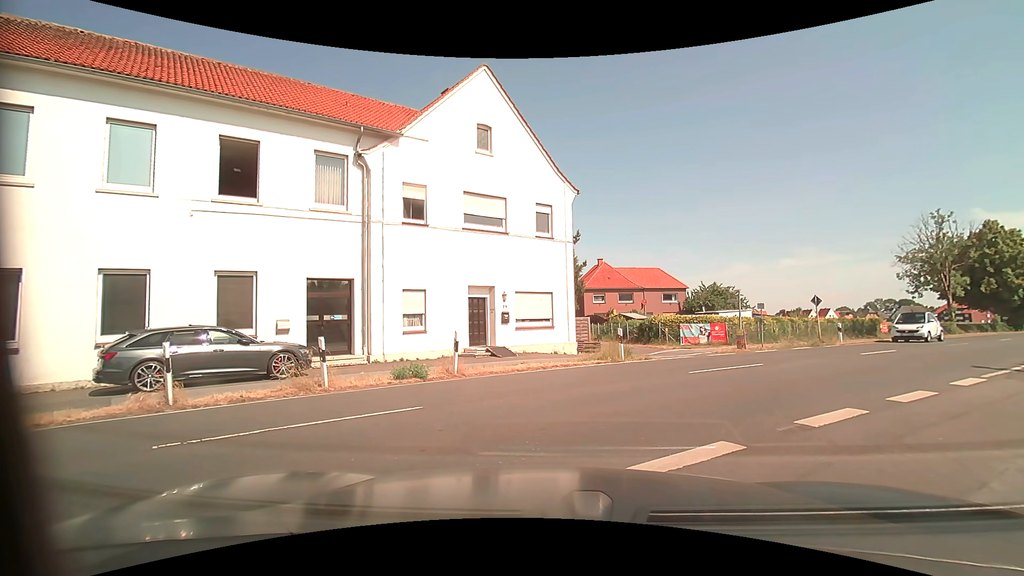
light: Day
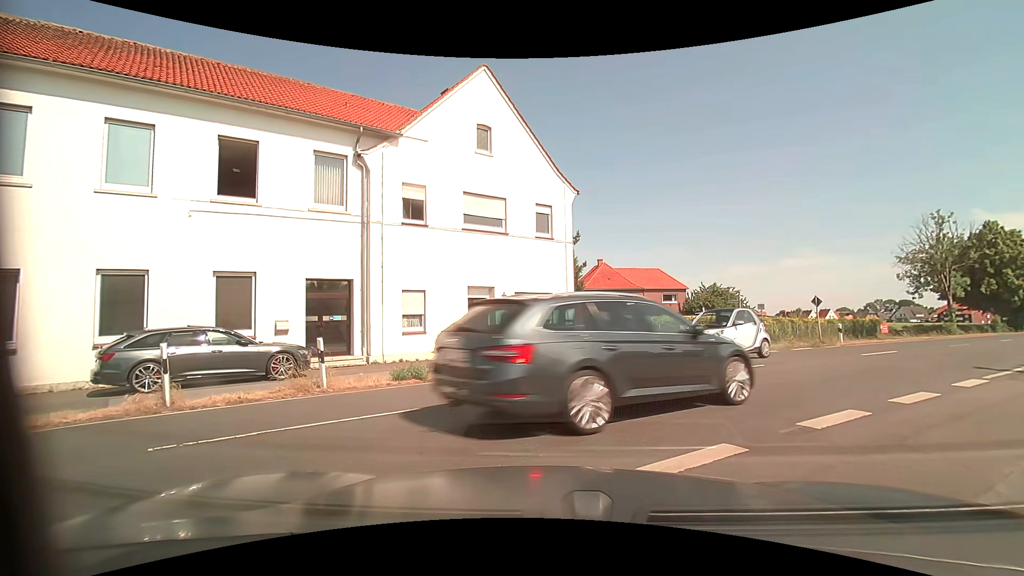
(0.0, 0.0) m; 0°
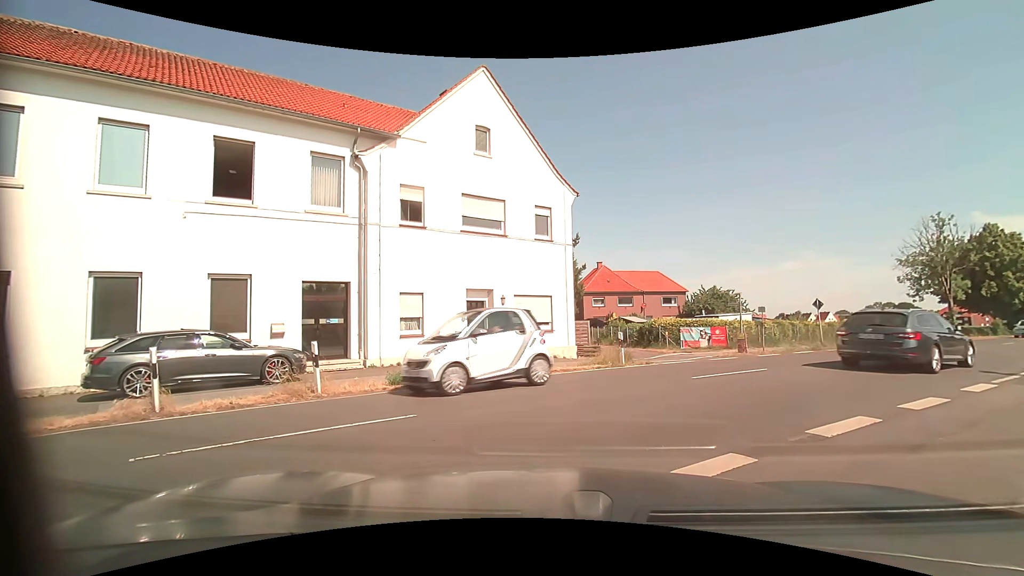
(0.0, +0.2) m; 0°
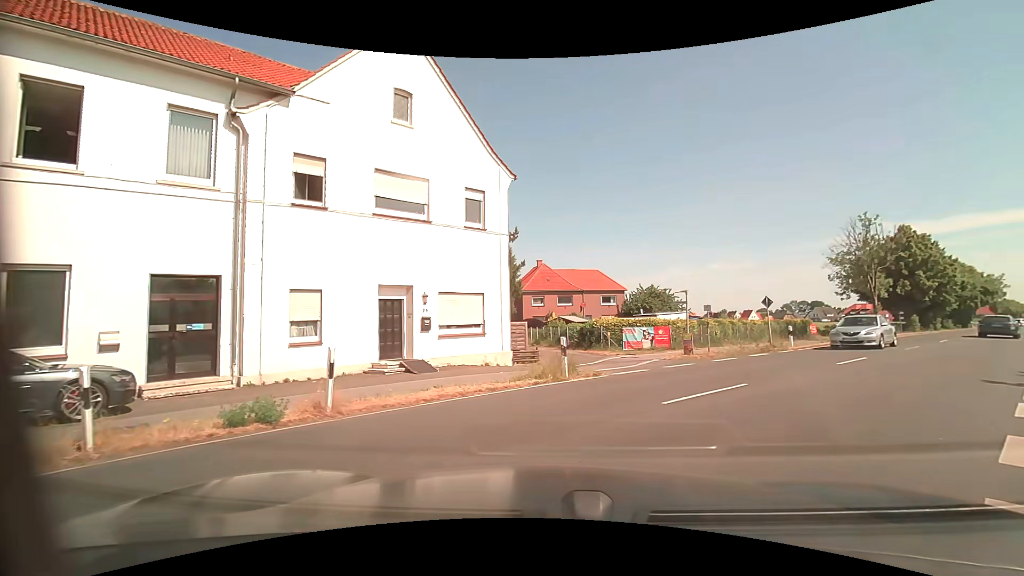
(+0.1, +3.4) m; +4°
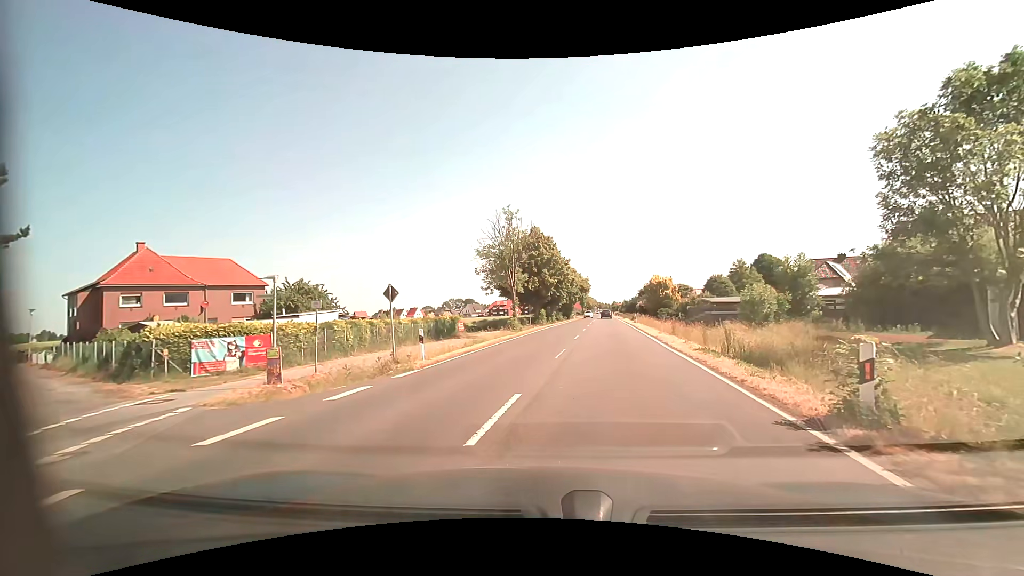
(+4.9, +10.2) m; +38°
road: primary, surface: asphalt
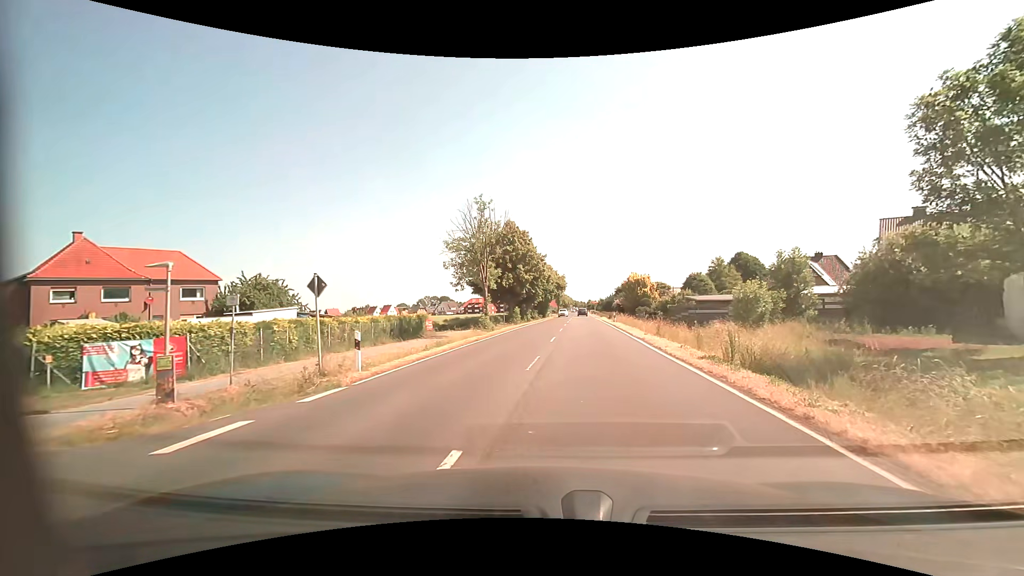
(+0.1, +3.4) m; +2°
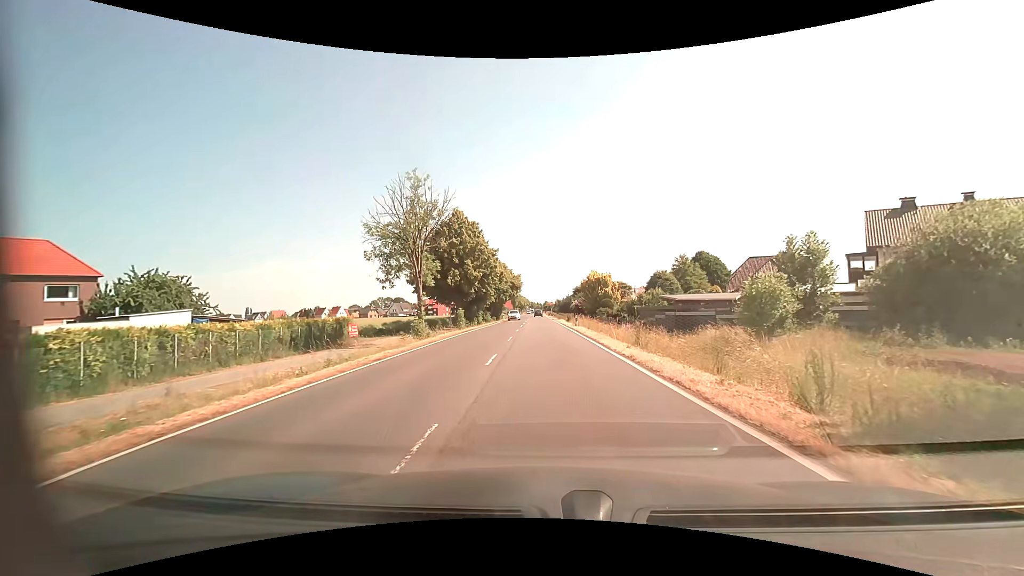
(+0.5, +8.1) m; +6°
